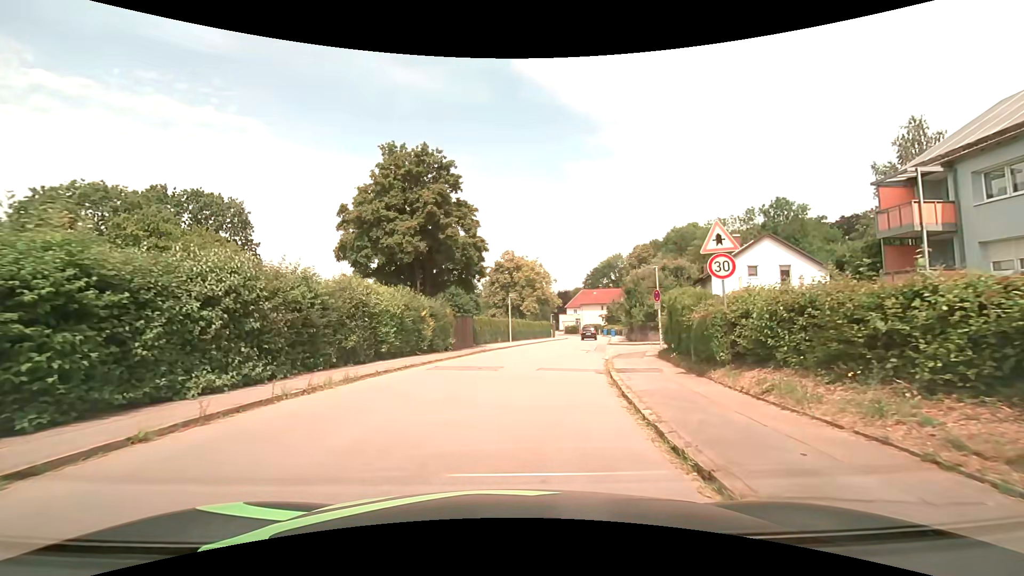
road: residential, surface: asphalt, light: Day
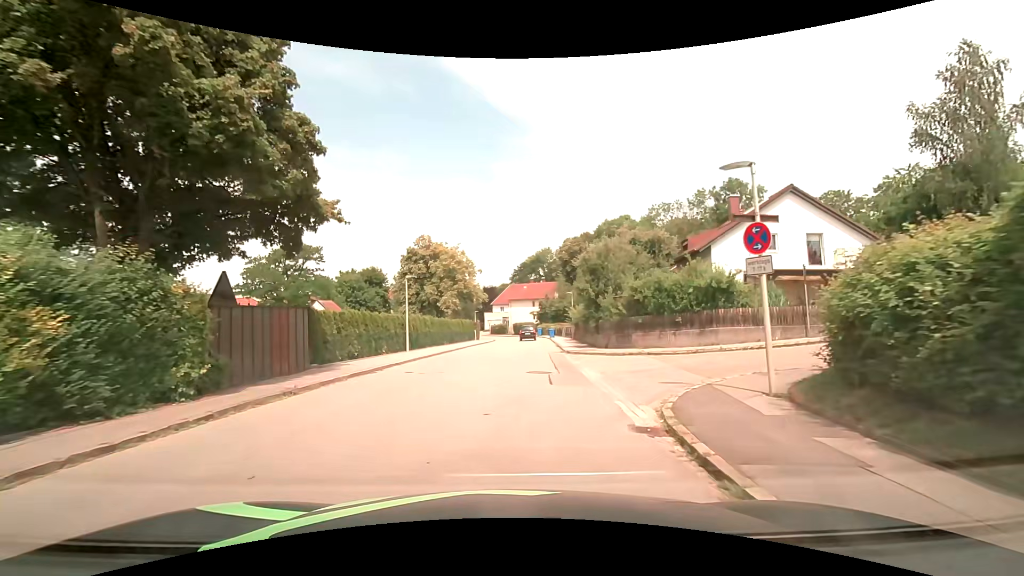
(+1.3, +16.2) m; +8°
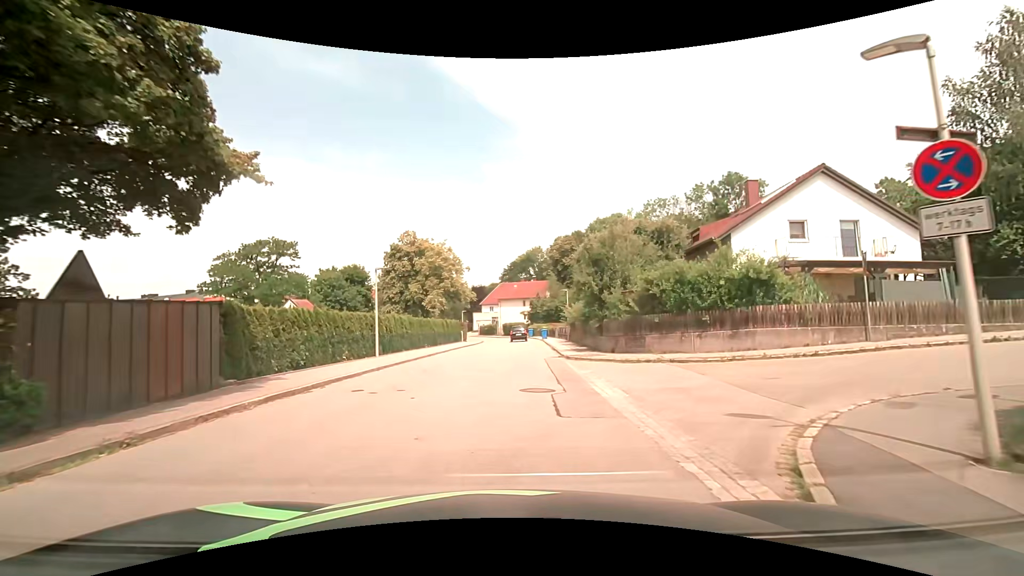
(0.0, +4.2) m; +1°
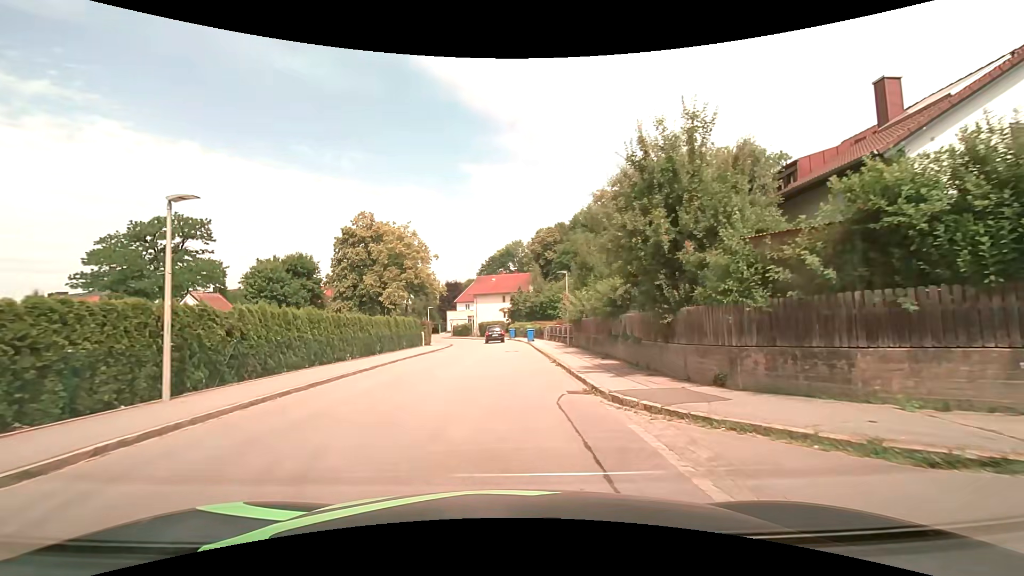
(+0.3, +12.9) m; +2°
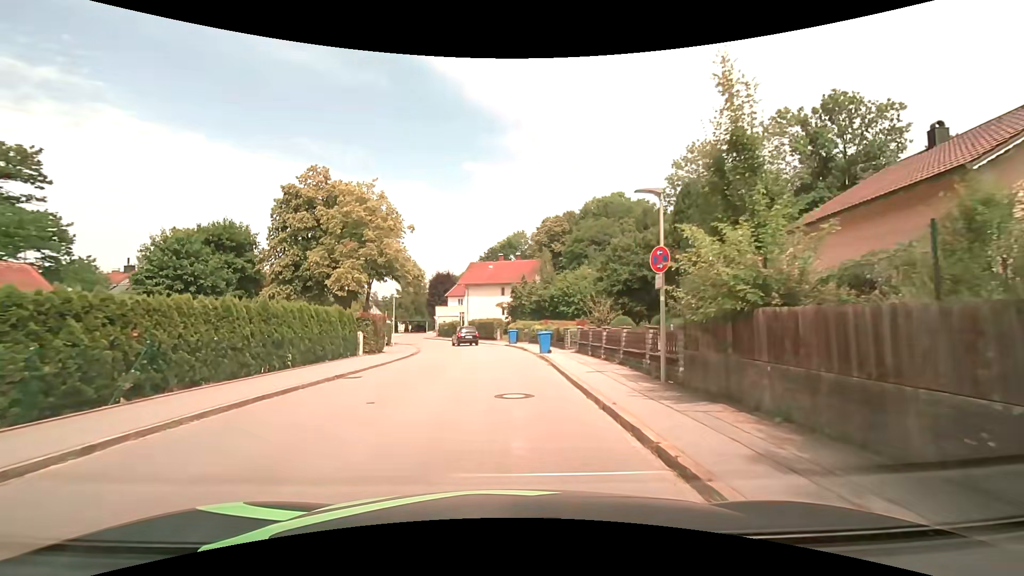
(+0.1, +17.8) m; 0°
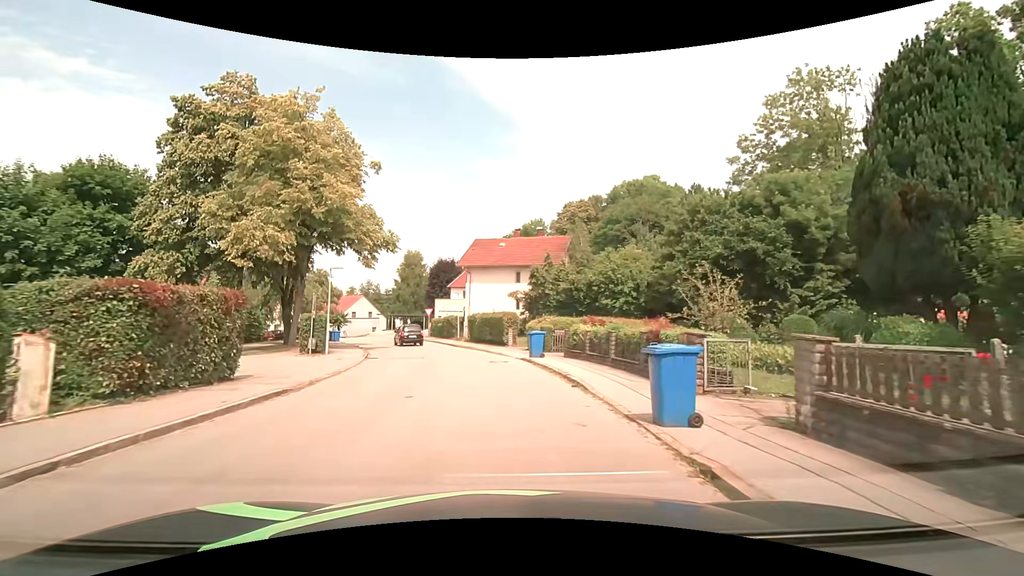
(-0.2, +17.7) m; -2°
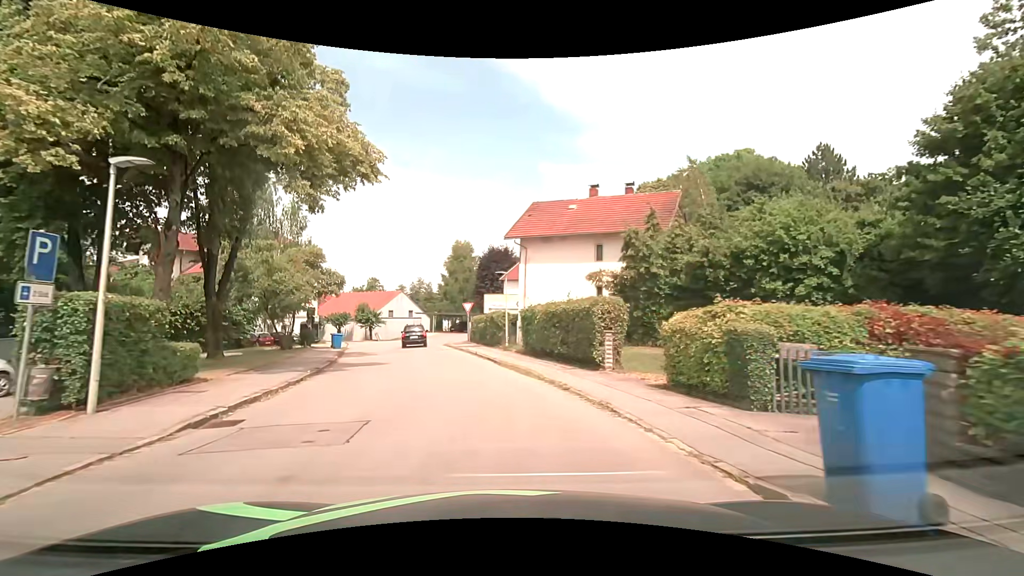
(-0.7, +16.5) m; -6°
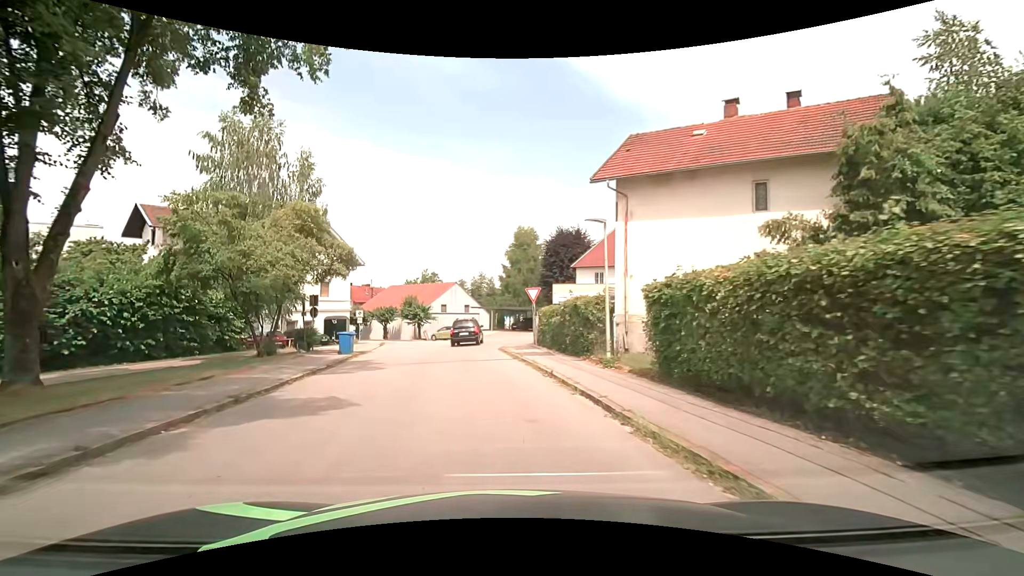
(-0.7, +12.1) m; -7°
